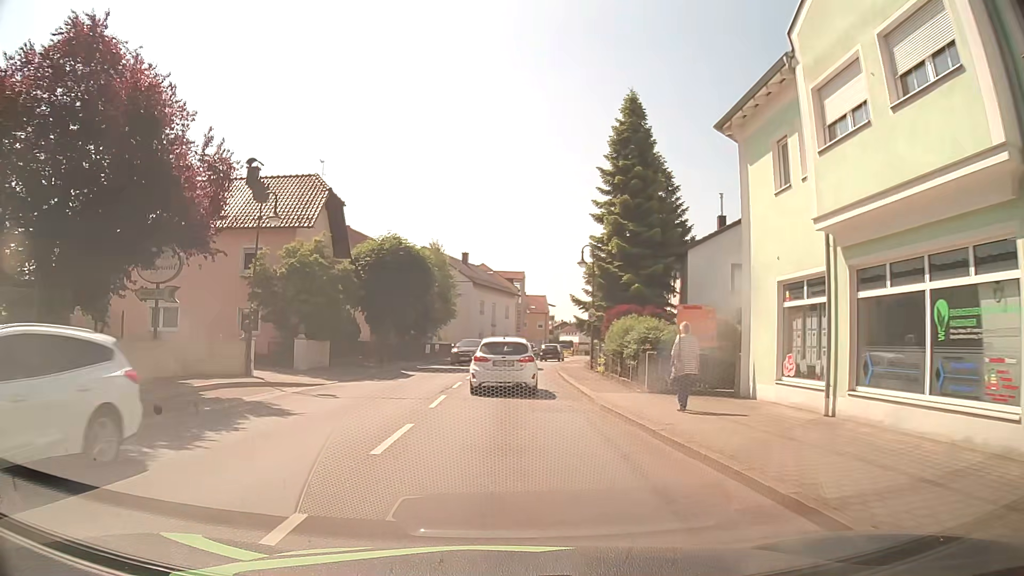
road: secondary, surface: asphalt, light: Day
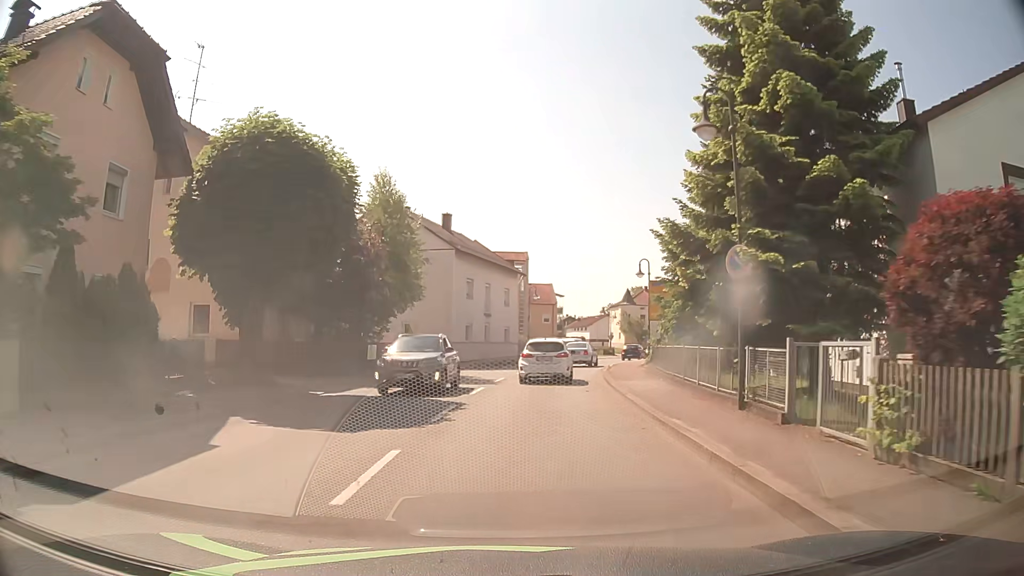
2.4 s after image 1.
(-0.1, +20.4) m; 0°
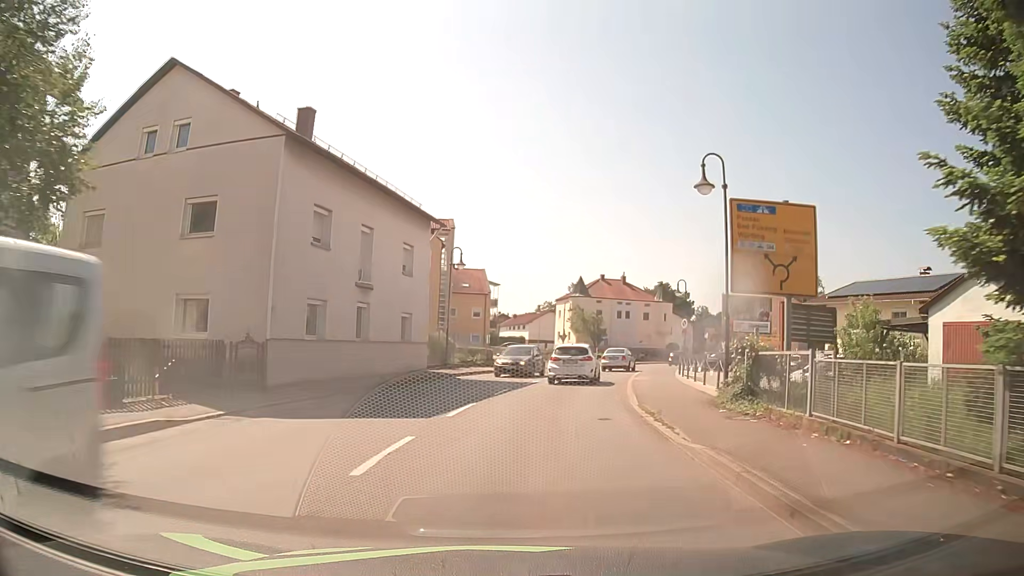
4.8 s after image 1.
(+1.1, +22.6) m; +6°
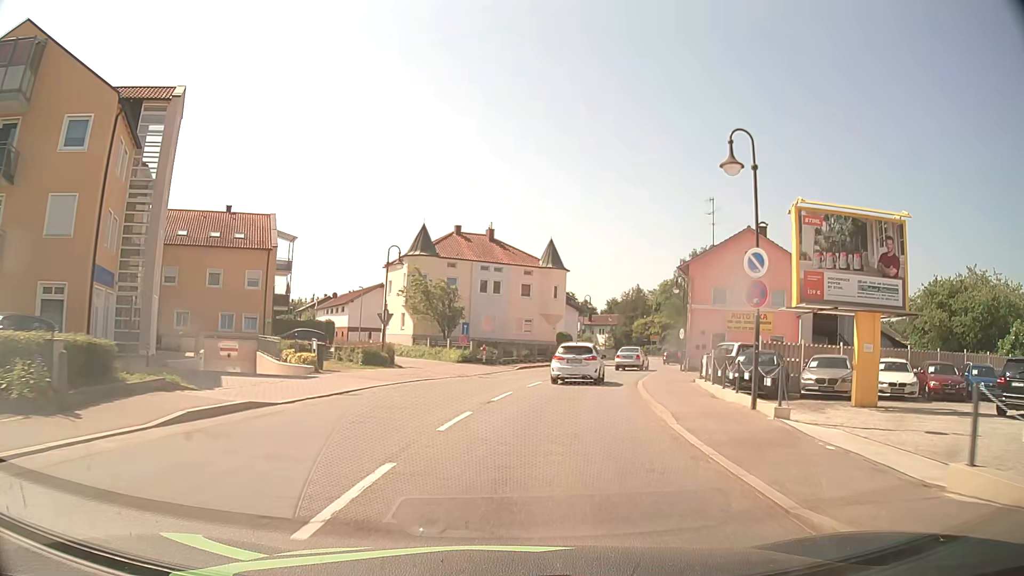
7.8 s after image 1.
(+3.7, +31.5) m; +13°
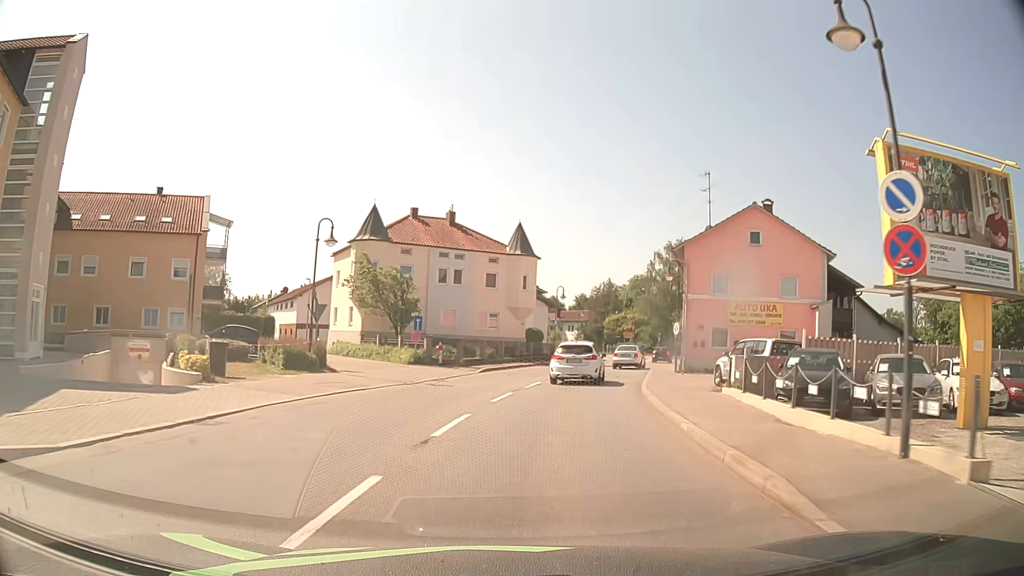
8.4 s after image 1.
(+0.2, +6.7) m; +3°
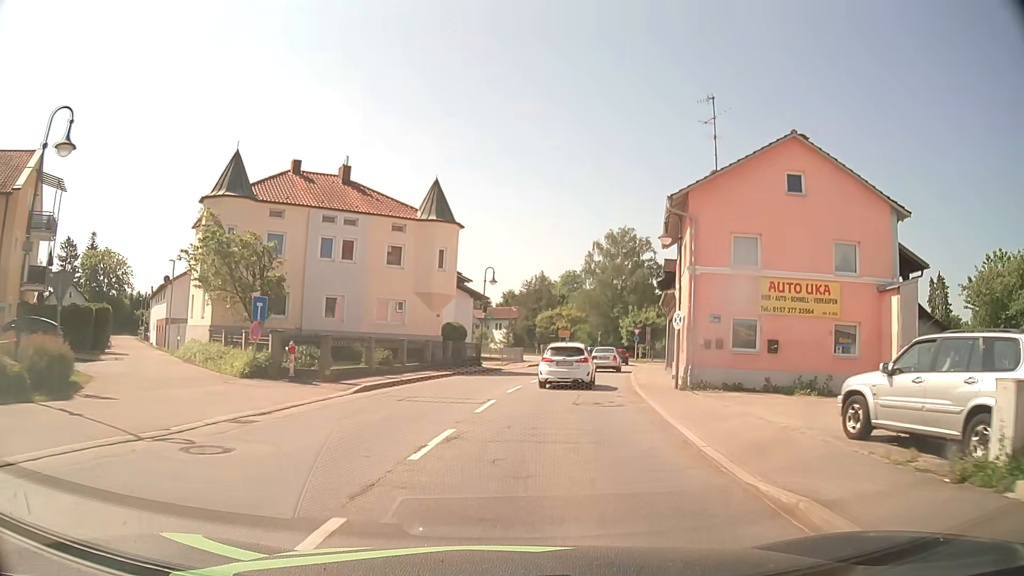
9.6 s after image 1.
(+0.7, +13.4) m; +6°
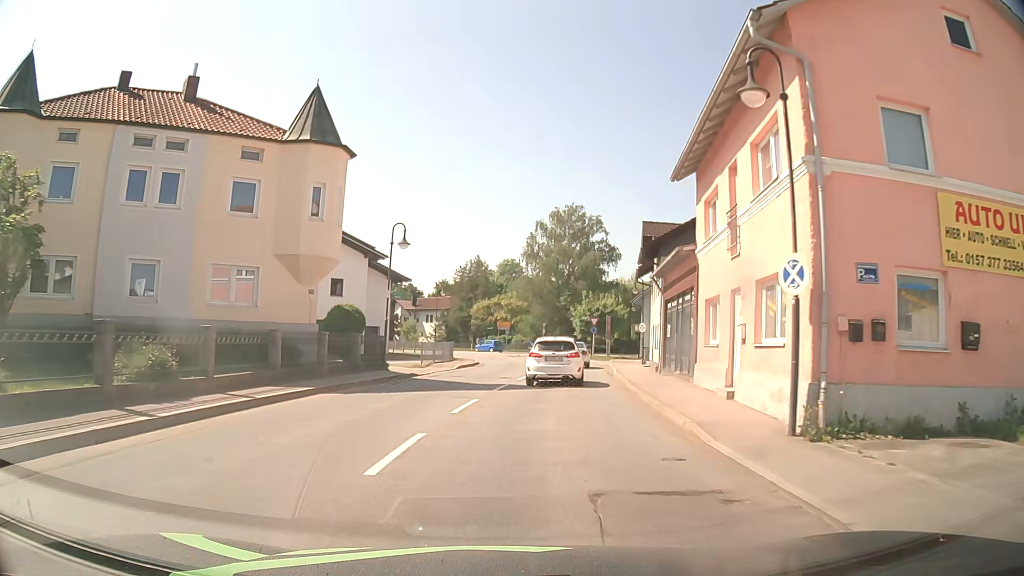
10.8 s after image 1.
(+0.6, +13.2) m; +5°
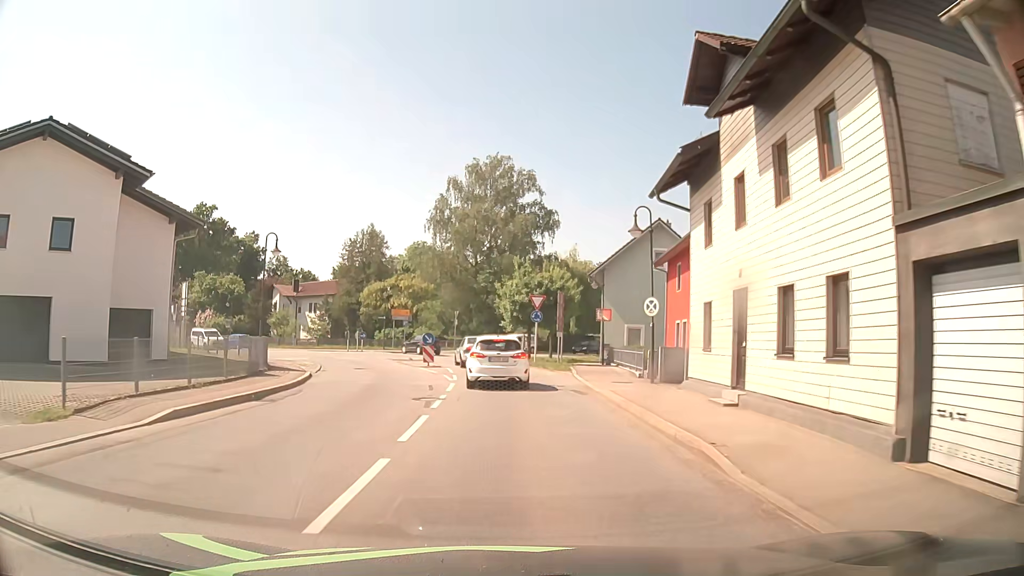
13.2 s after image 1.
(+1.7, +23.7) m; +7°
(0, +10) (0, +20) (-1, +30) (-3, +40) (-6, +49) (-13, +55) (-23, +59) (-31, +65) (-38, +72) (-45, +79) m
